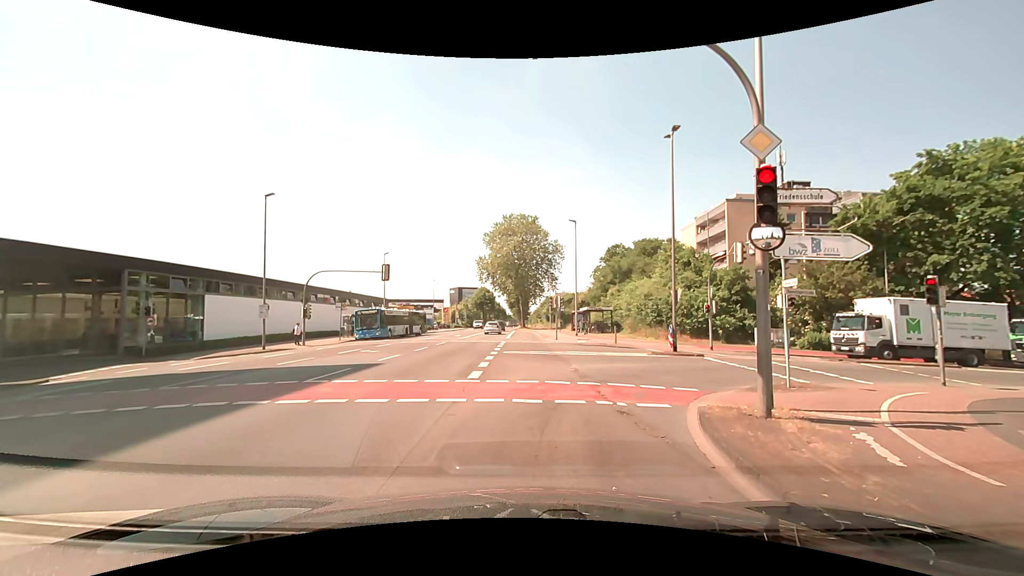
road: secondary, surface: asphalt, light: Day
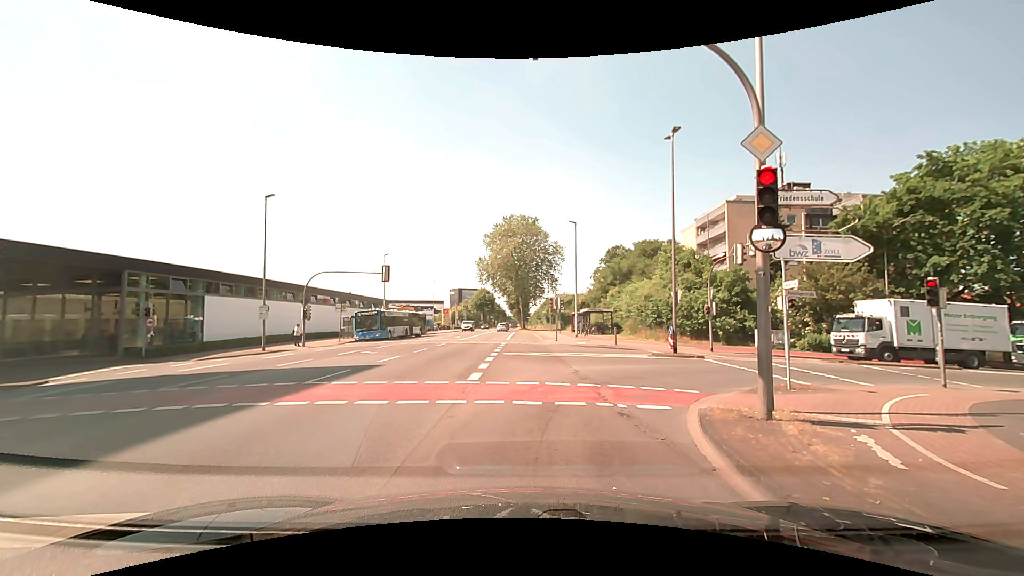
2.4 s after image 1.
(0.0, +0.1) m; 0°
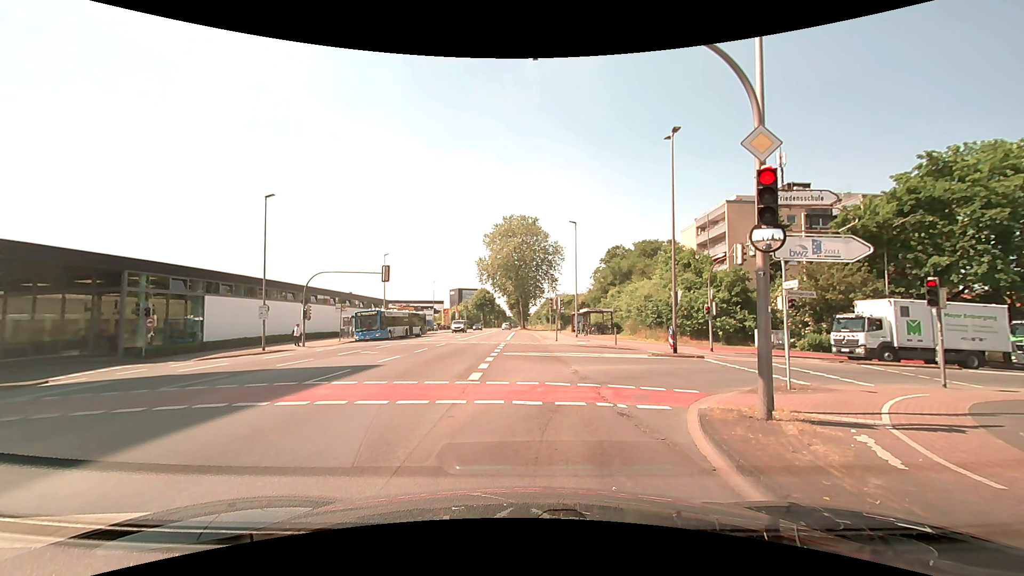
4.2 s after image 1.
(0.0, 0.0) m; 0°
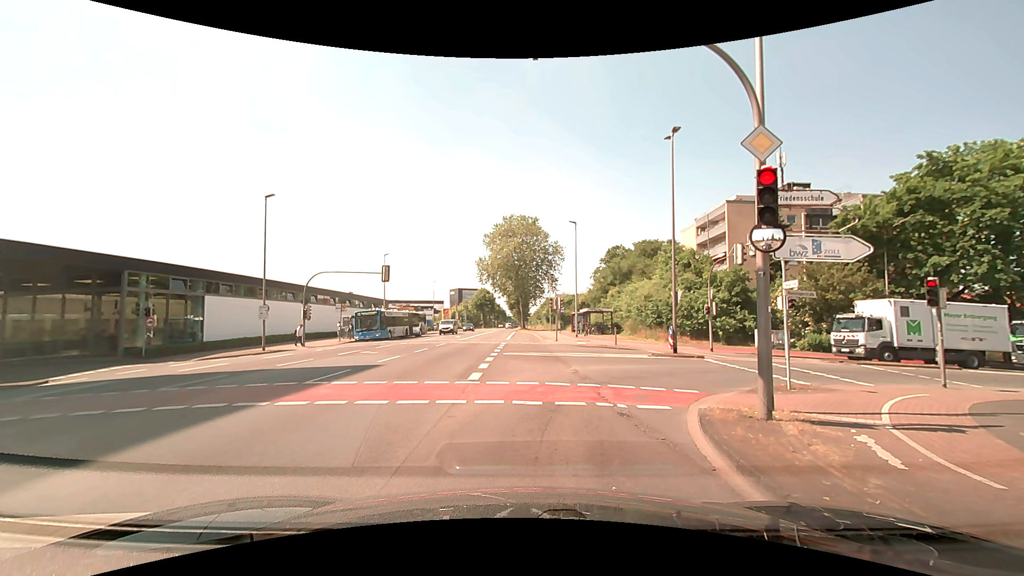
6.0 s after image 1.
(0.0, 0.0) m; 0°
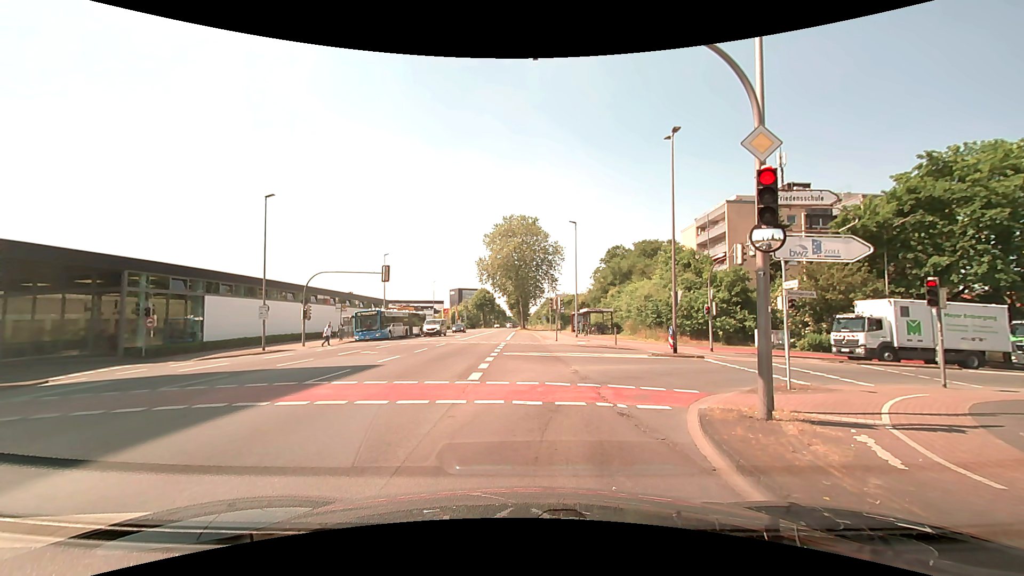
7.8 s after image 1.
(0.0, 0.0) m; 0°
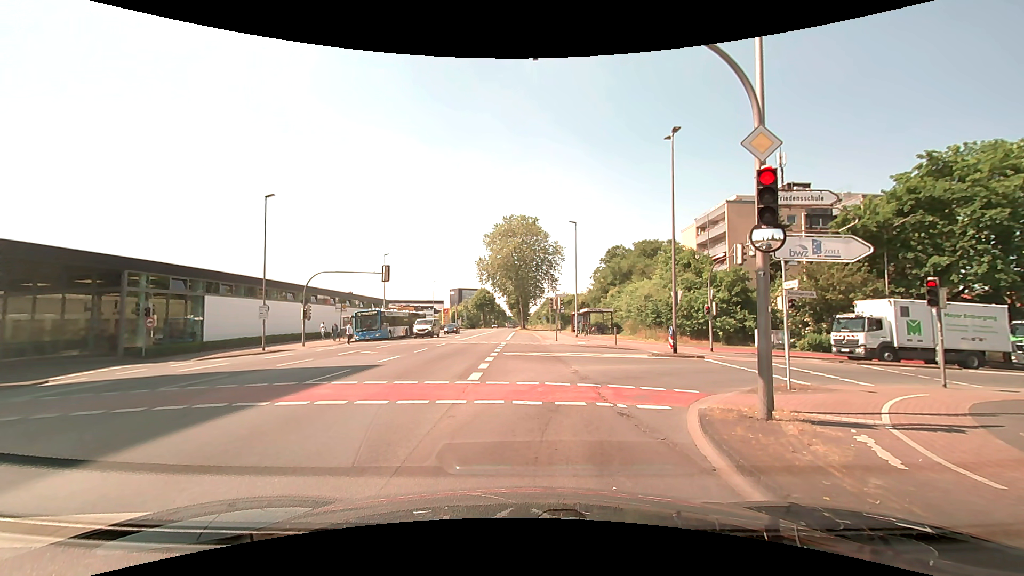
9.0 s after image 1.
(0.0, 0.0) m; 0°
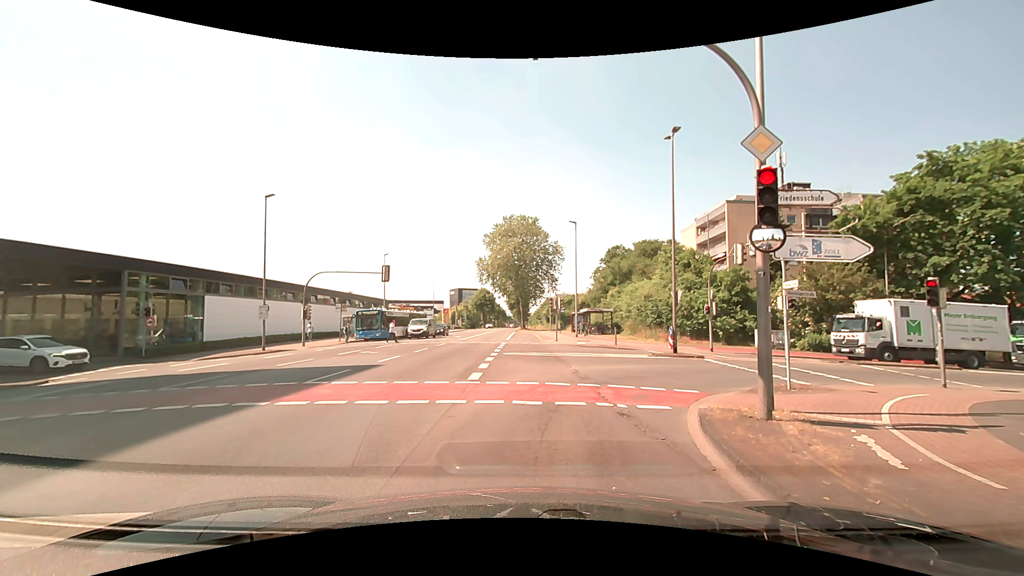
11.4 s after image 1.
(0.0, 0.0) m; 0°
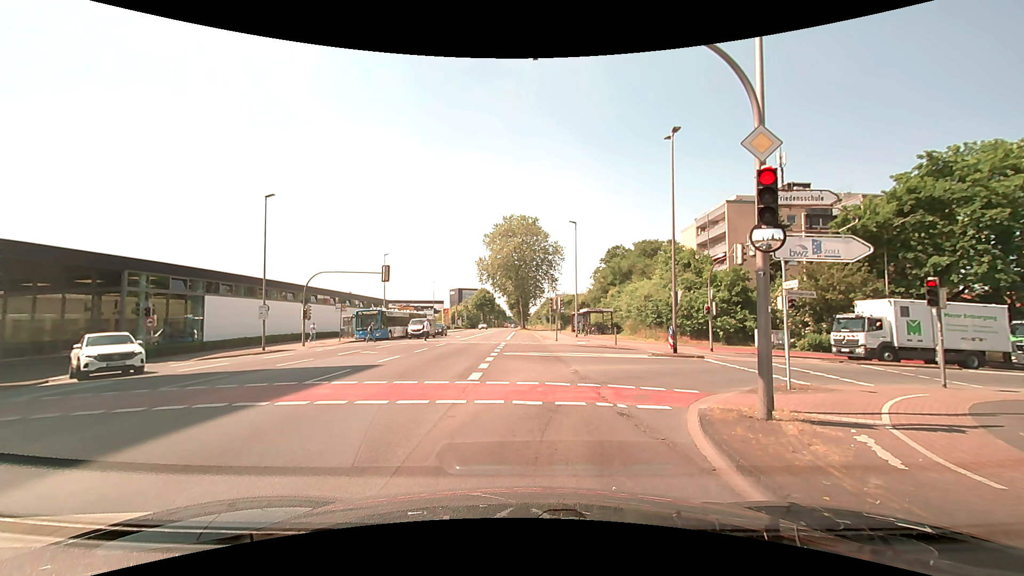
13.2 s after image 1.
(0.0, 0.0) m; 0°
(0, +10) (+4, +19) (+13, +23) (+22, +25) (+32, +27) (+42, +29) (+52, +31) (+61, +34) (+71, +36) (+81, +39) m
